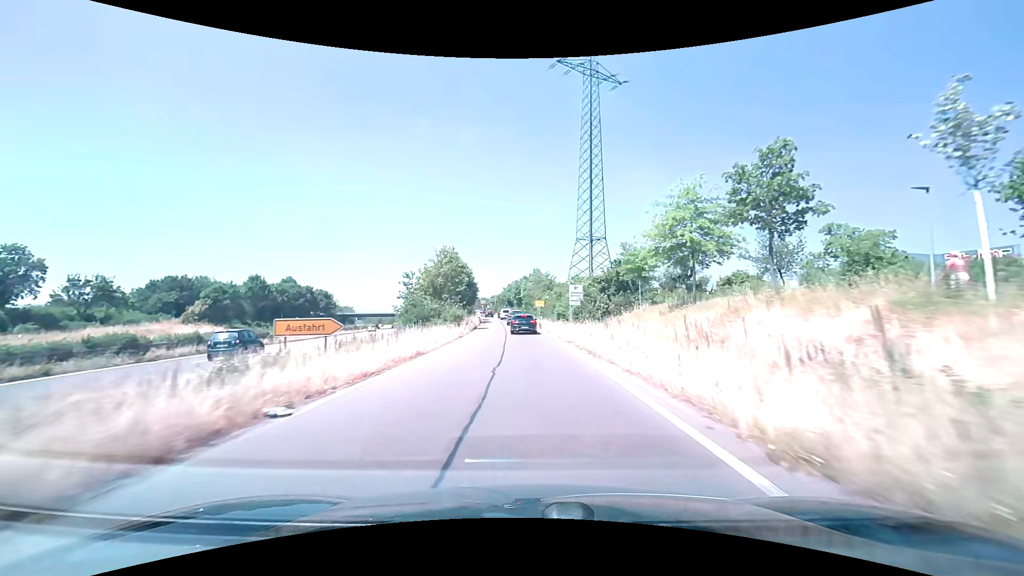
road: trunk_link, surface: asphalt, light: Day
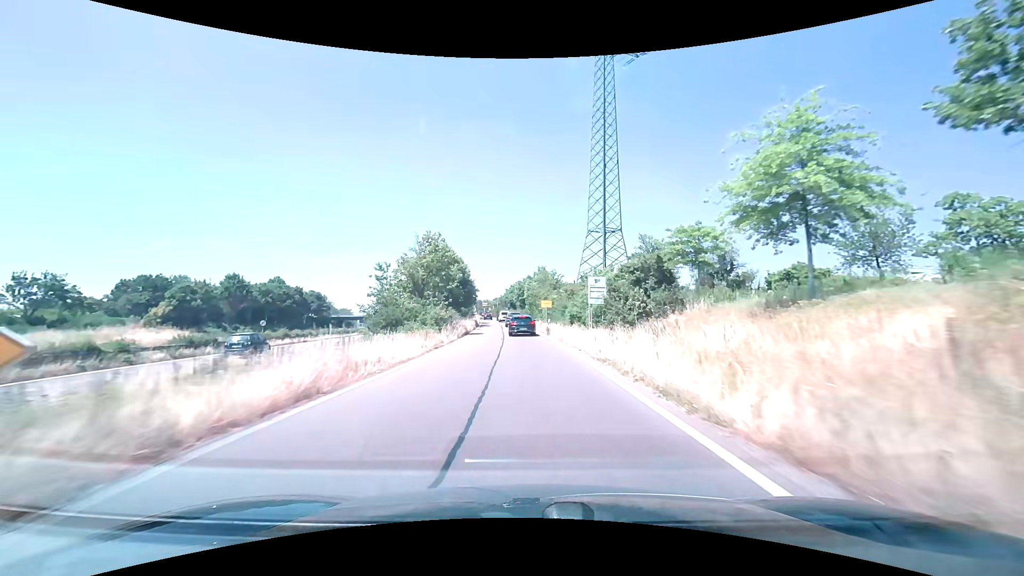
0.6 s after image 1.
(0.0, +9.5) m; -1°
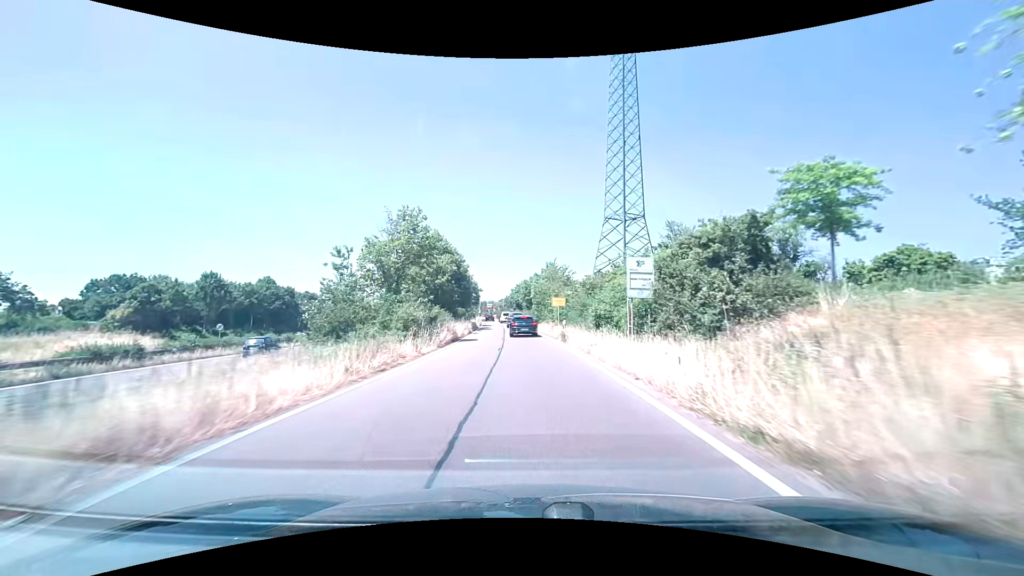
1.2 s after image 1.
(0.0, +9.2) m; -1°
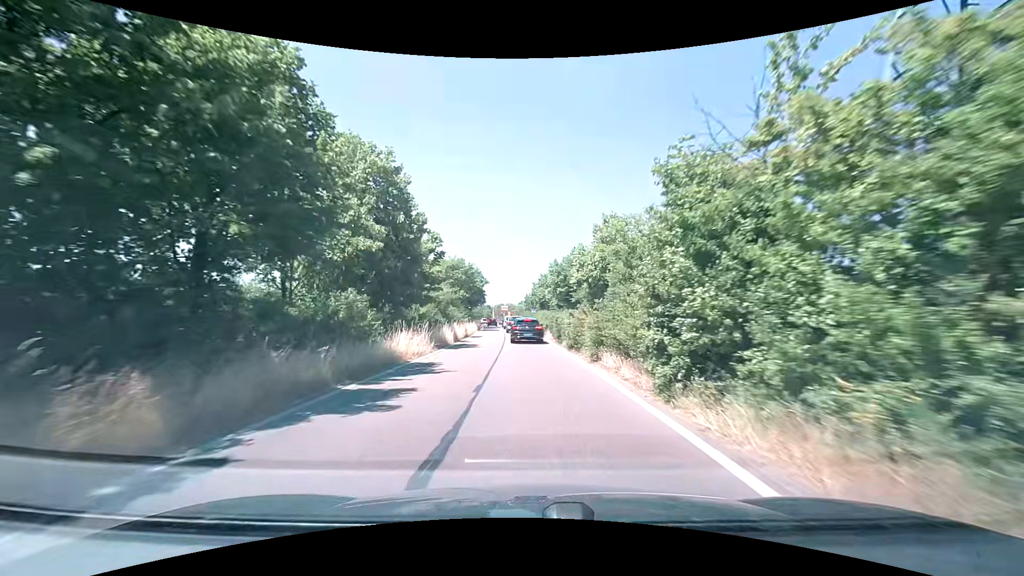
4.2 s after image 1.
(-1.2, +42.4) m; -3°
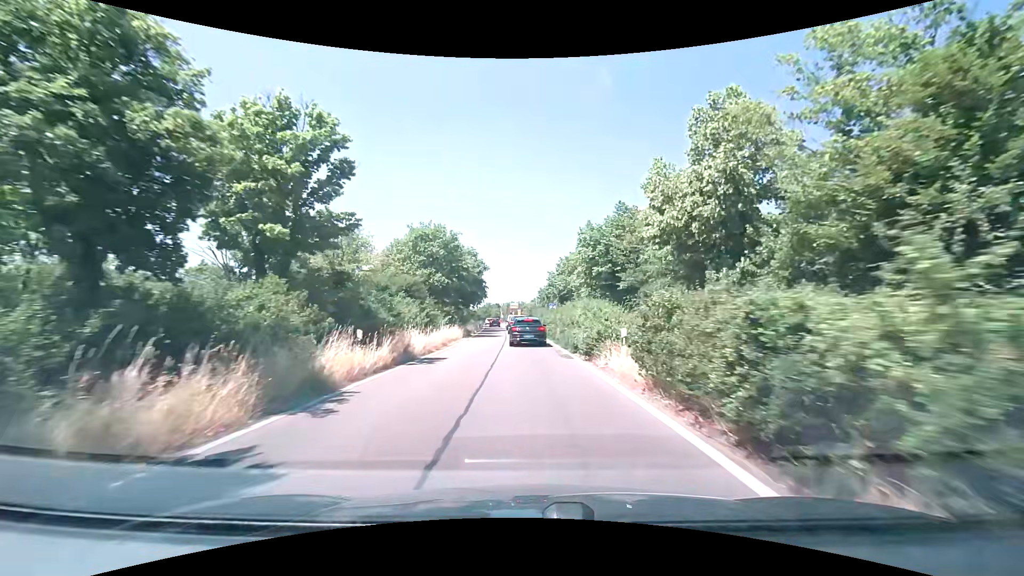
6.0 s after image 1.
(-0.3, +22.1) m; -1°
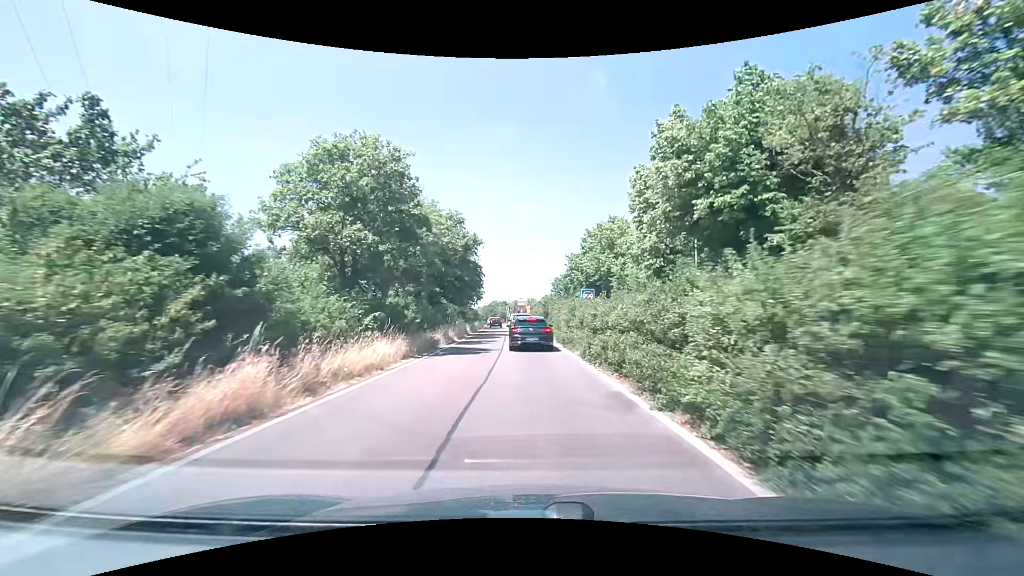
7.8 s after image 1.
(-0.3, +19.1) m; -1°
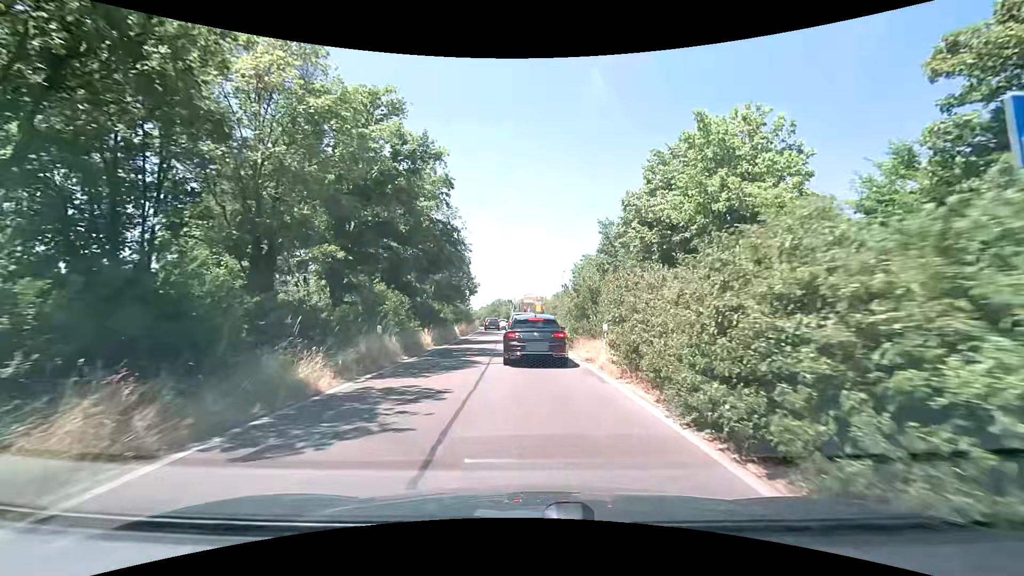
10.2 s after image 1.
(-0.3, +20.5) m; -1°
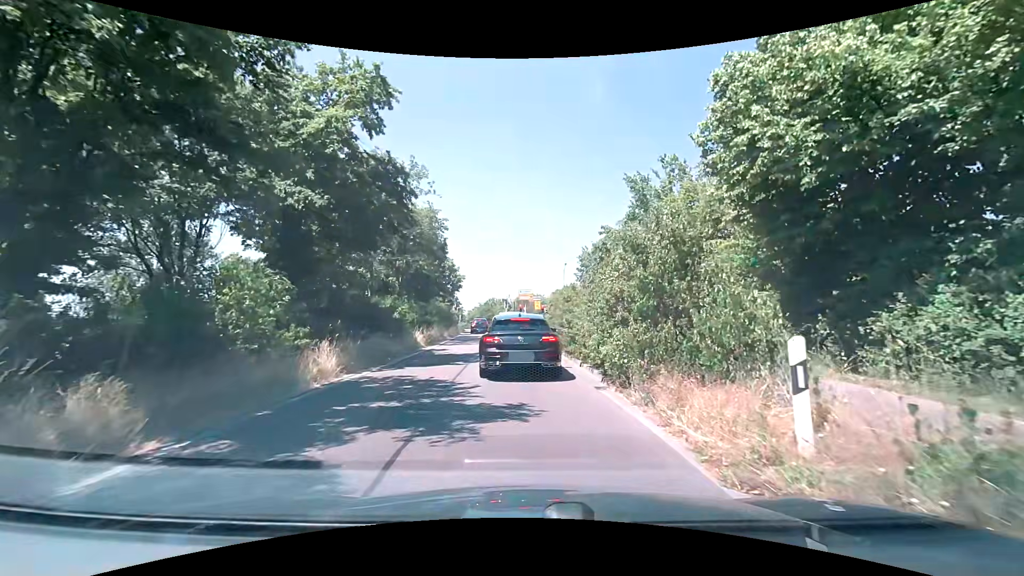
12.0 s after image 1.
(0.0, +11.2) m; 0°
